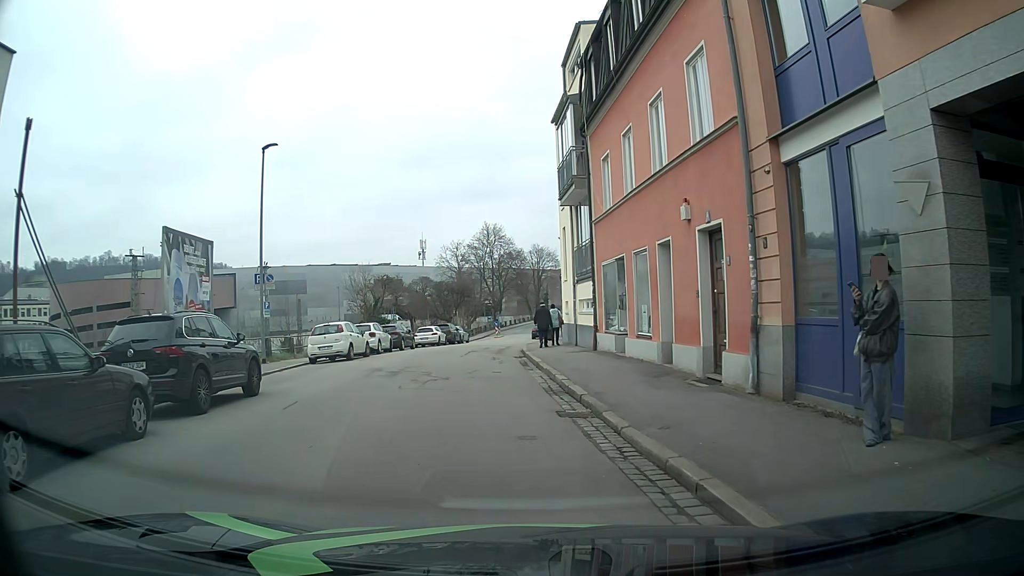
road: residential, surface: asphalt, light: Day
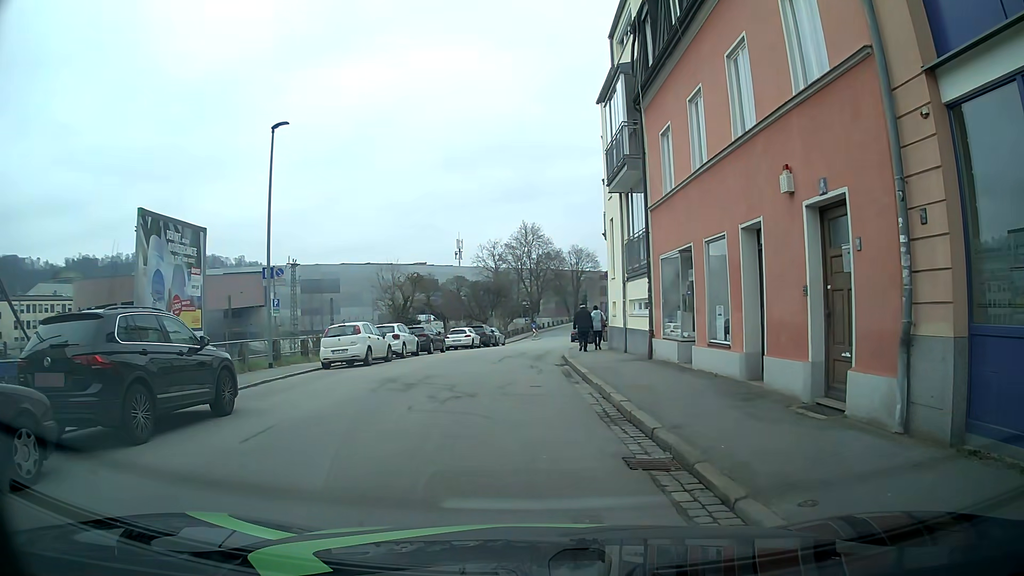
(0.0, +2.8) m; -1°
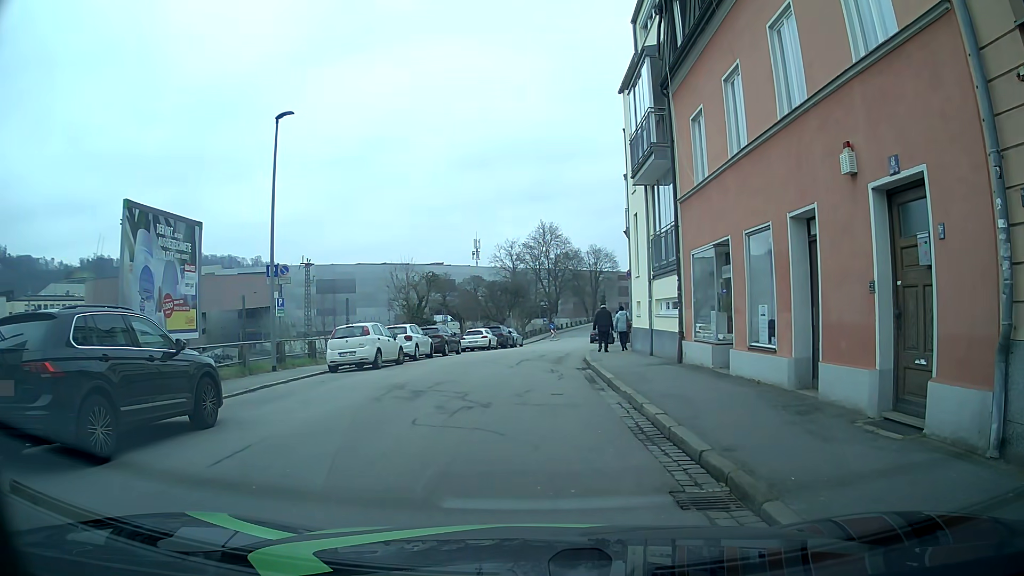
(0.0, +1.2) m; -2°
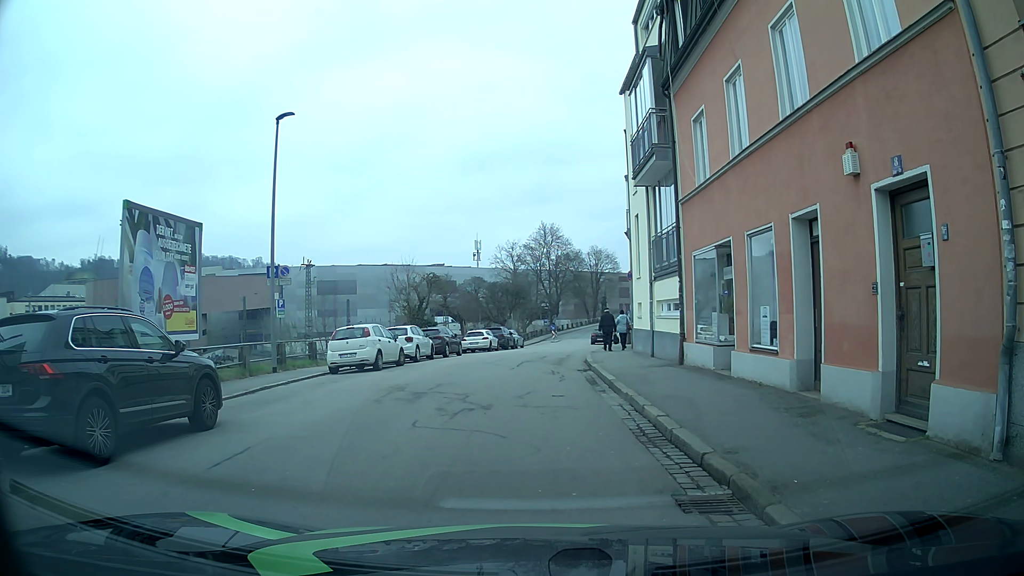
(0.0, +0.1) m; 0°
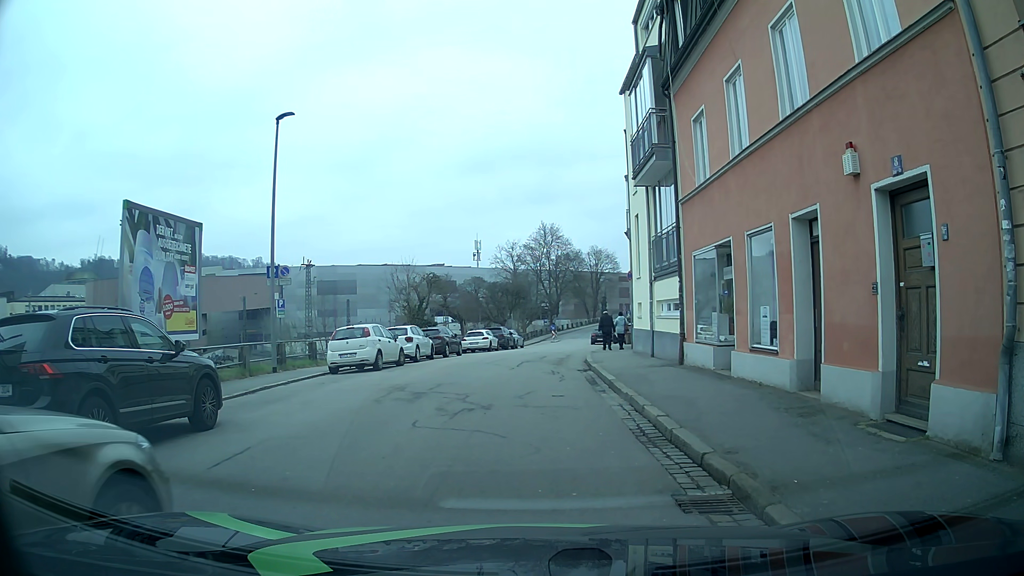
(0.0, 0.0) m; 0°
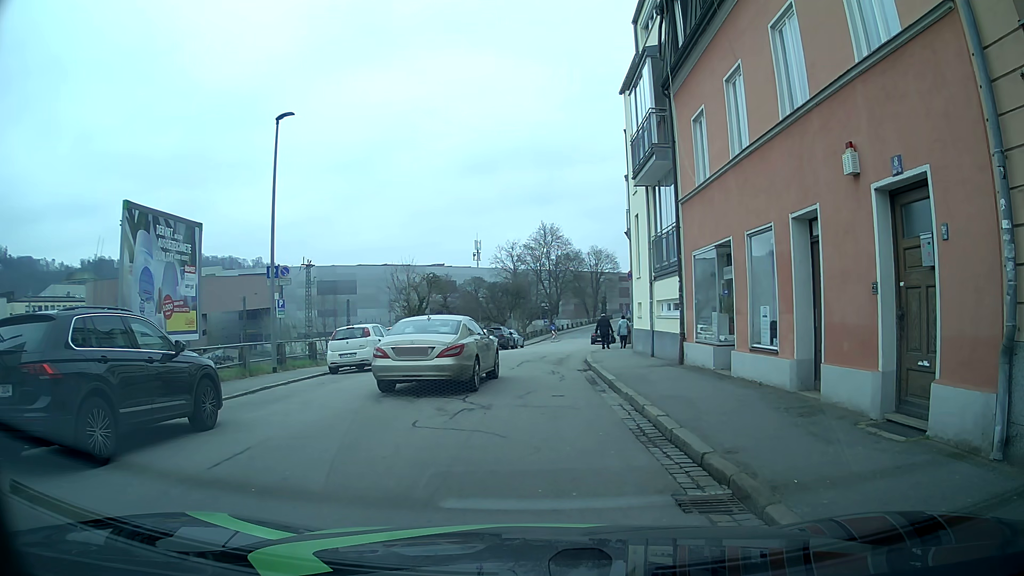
(0.0, 0.0) m; 0°
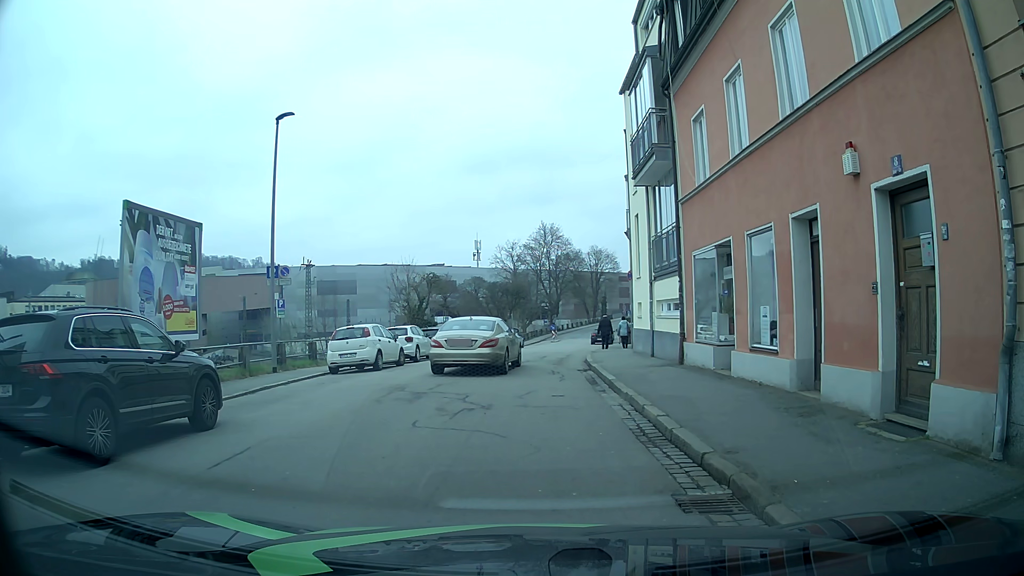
(0.0, 0.0) m; 0°
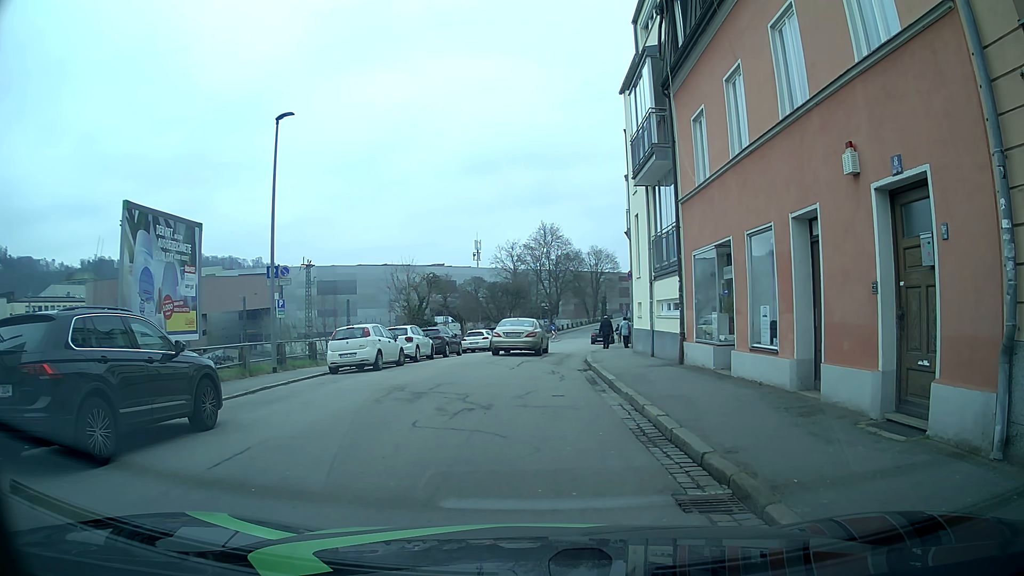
(0.0, 0.0) m; 0°
